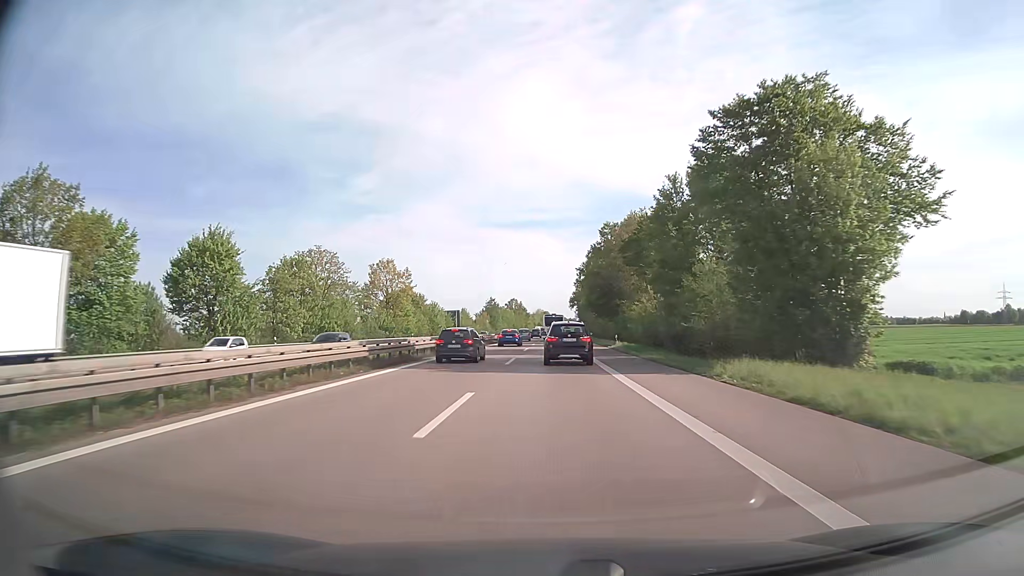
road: trunk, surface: asphalt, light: Day
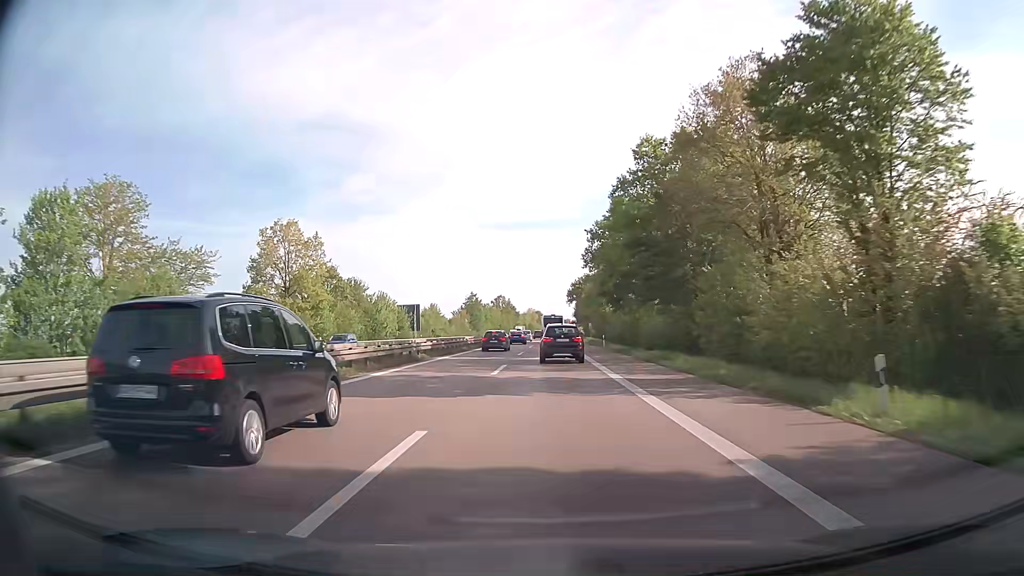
(+0.2, +41.6) m; +1°
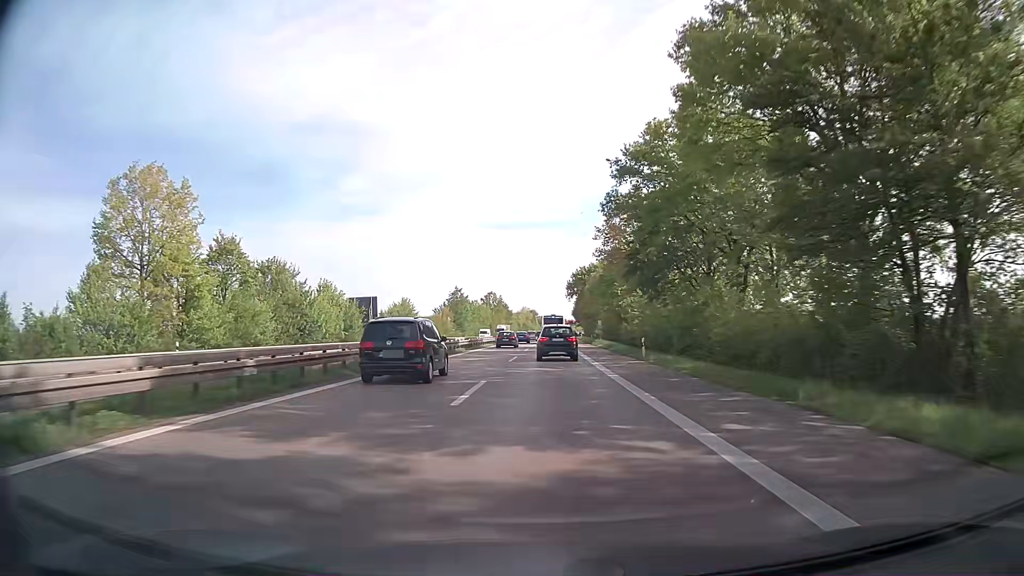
(+0.1, +26.9) m; 0°
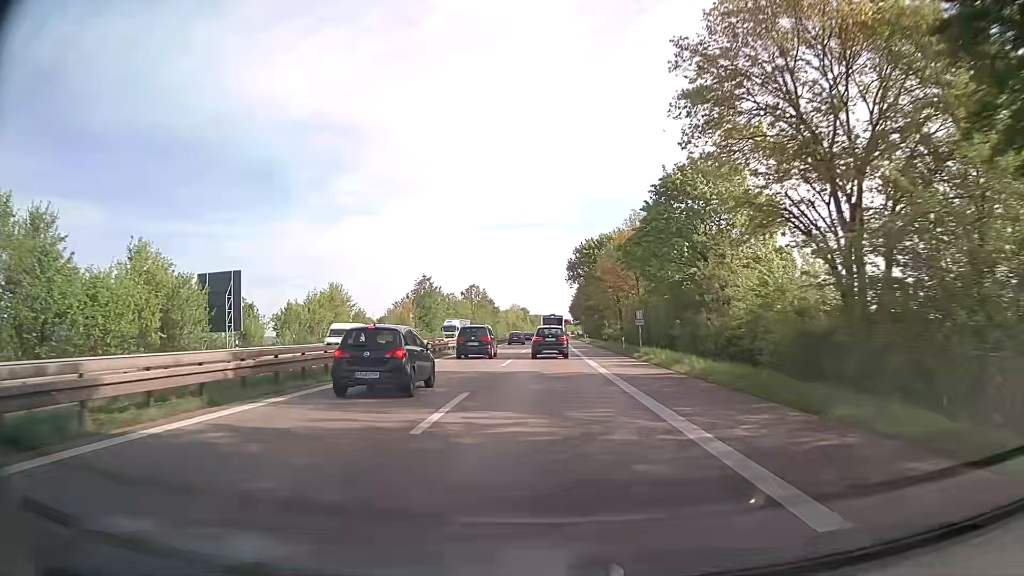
(+0.3, +39.7) m; +1°
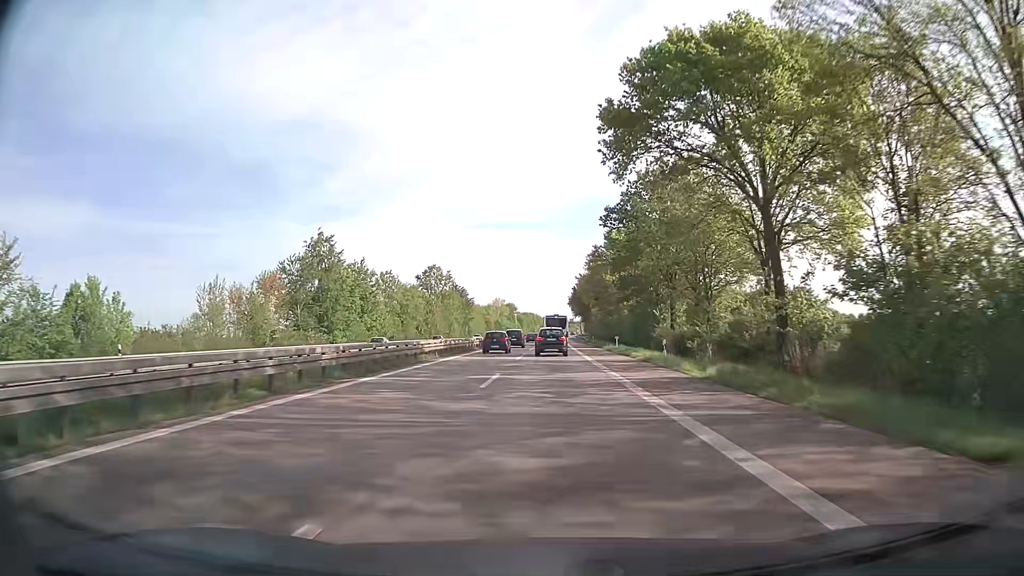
(+0.2, +64.7) m; 0°
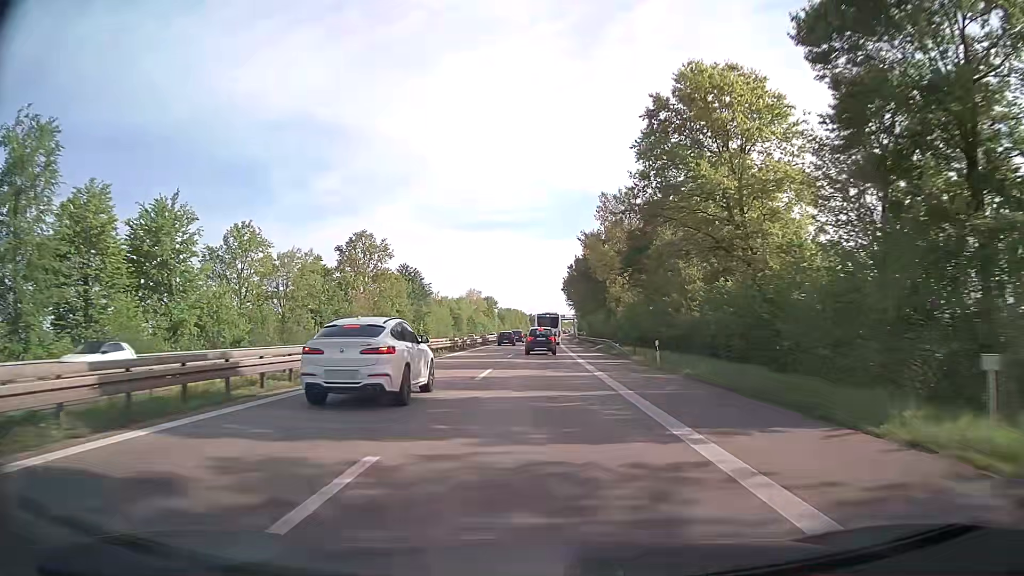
(+0.7, +51.9) m; +1°
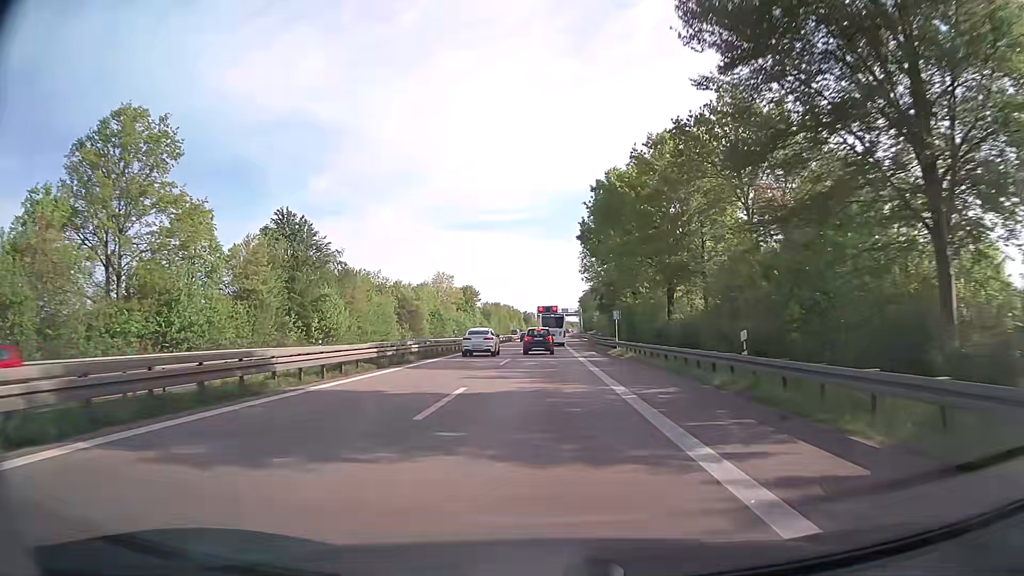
(-0.1, +63.3) m; 0°
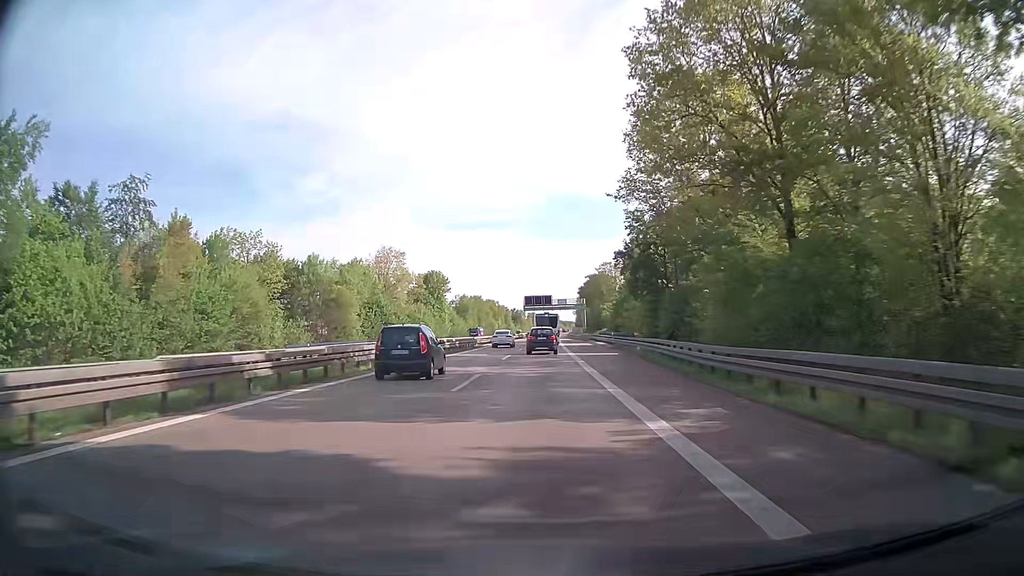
(+0.4, +49.2) m; +1°
(0, +10) (0, +20) (0, +30) (0, +40) (0, +50) (0, +60) (0, +70) (+1, +80) (+1, +90) (+1, +100) m
